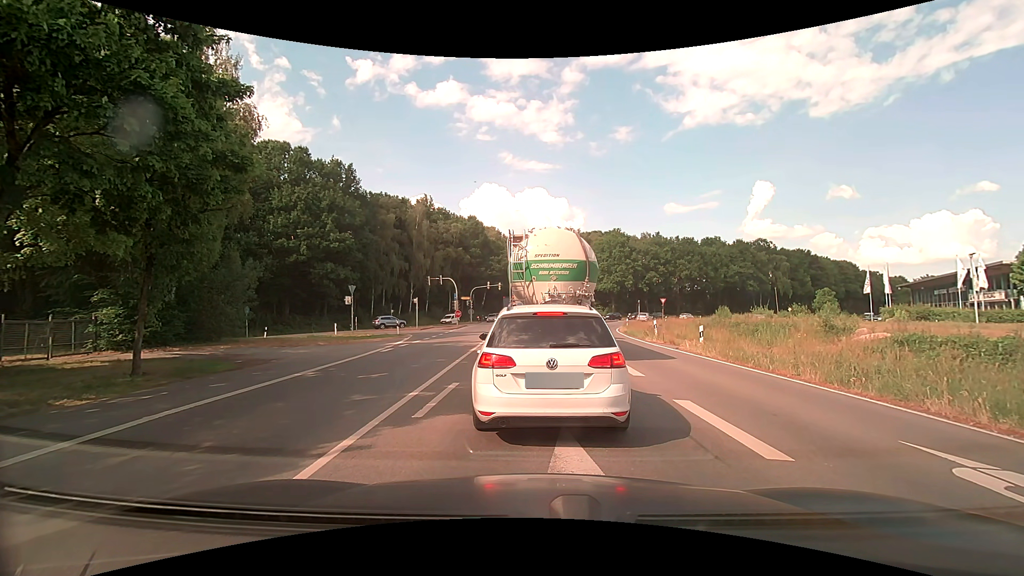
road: primary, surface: asphalt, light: Day
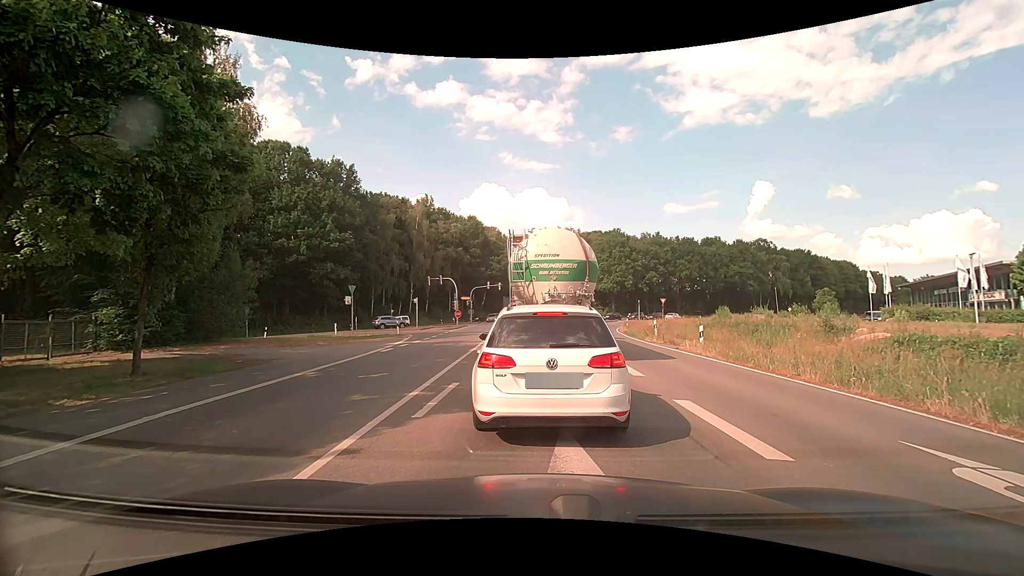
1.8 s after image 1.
(0.0, 0.0) m; 0°
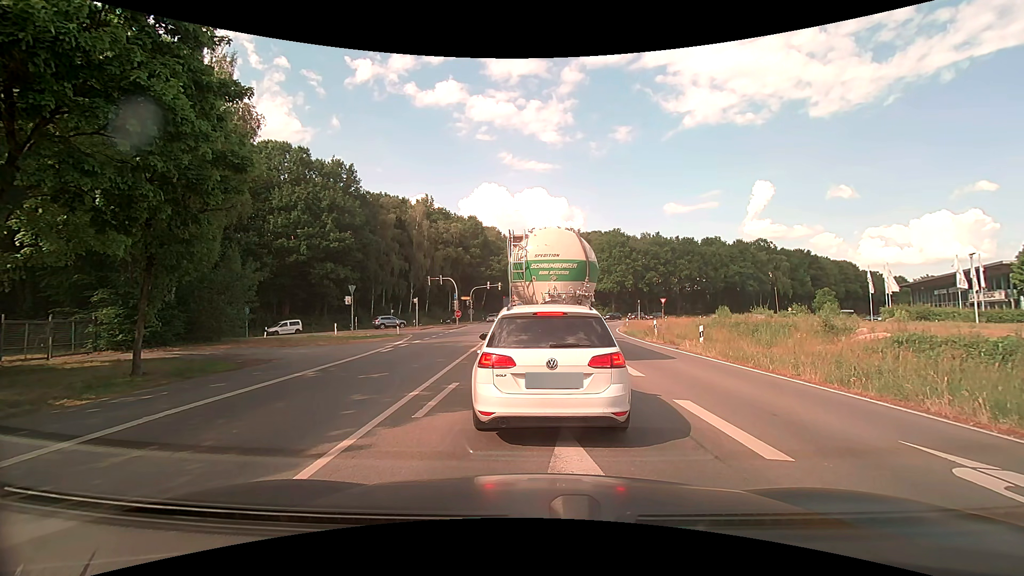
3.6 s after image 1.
(0.0, 0.0) m; 0°
